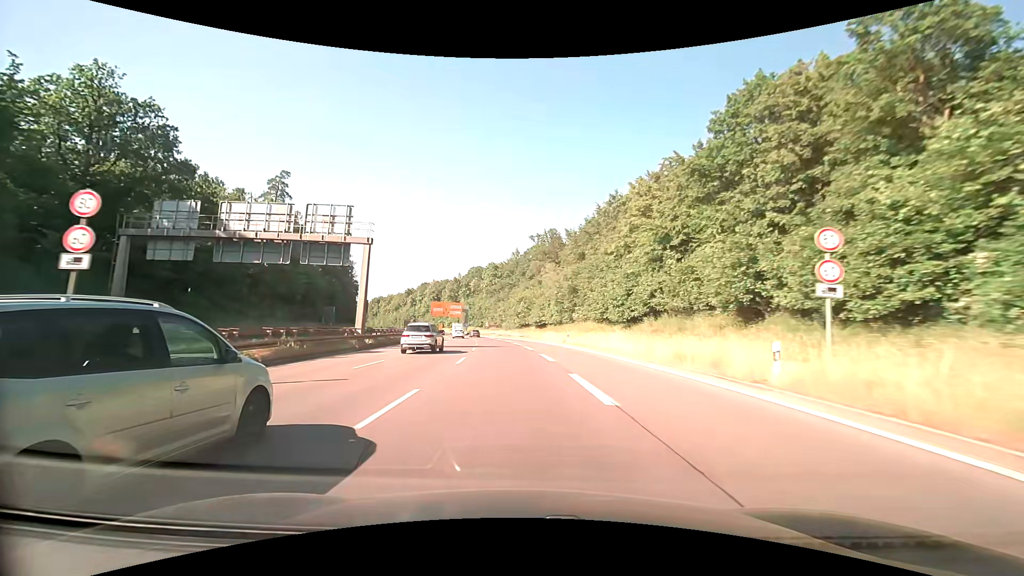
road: trunk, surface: asphalt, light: Day
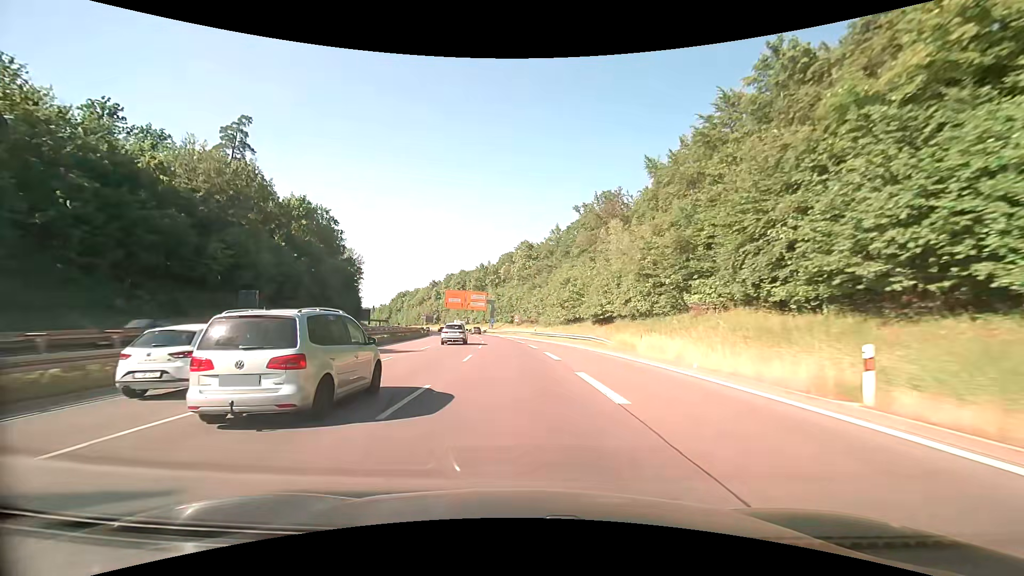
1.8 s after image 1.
(-1.4, +35.8) m; -4°
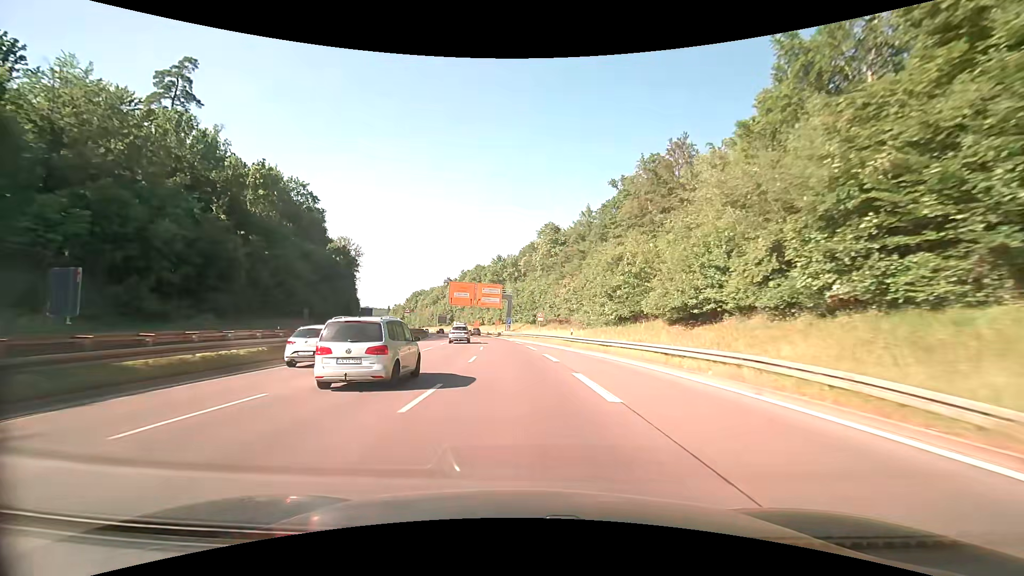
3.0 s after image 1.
(-0.5, +23.4) m; -3°
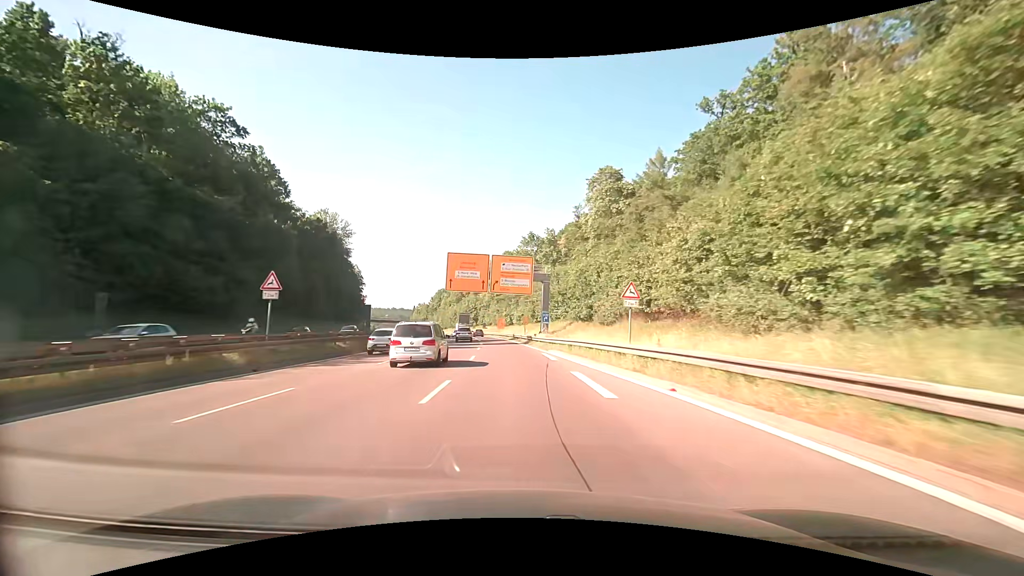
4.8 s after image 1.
(-1.2, +35.5) m; -4°
(0, +10) (-1, +20) (-1, +30) (-2, +40) (-3, +50) (-4, +60) (-6, +70) (-7, +80) (-9, +90) (-10, +99) m
